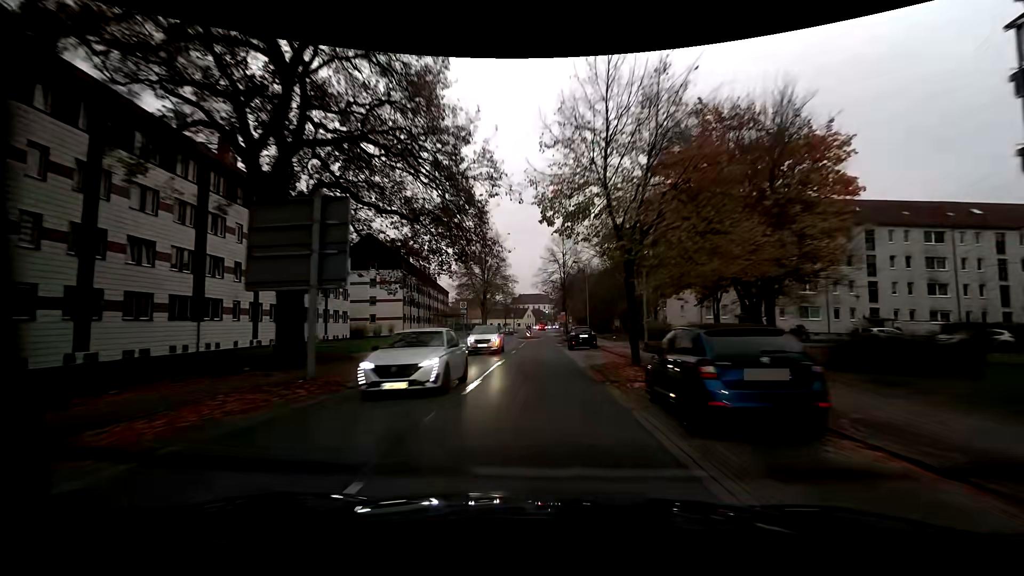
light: Day
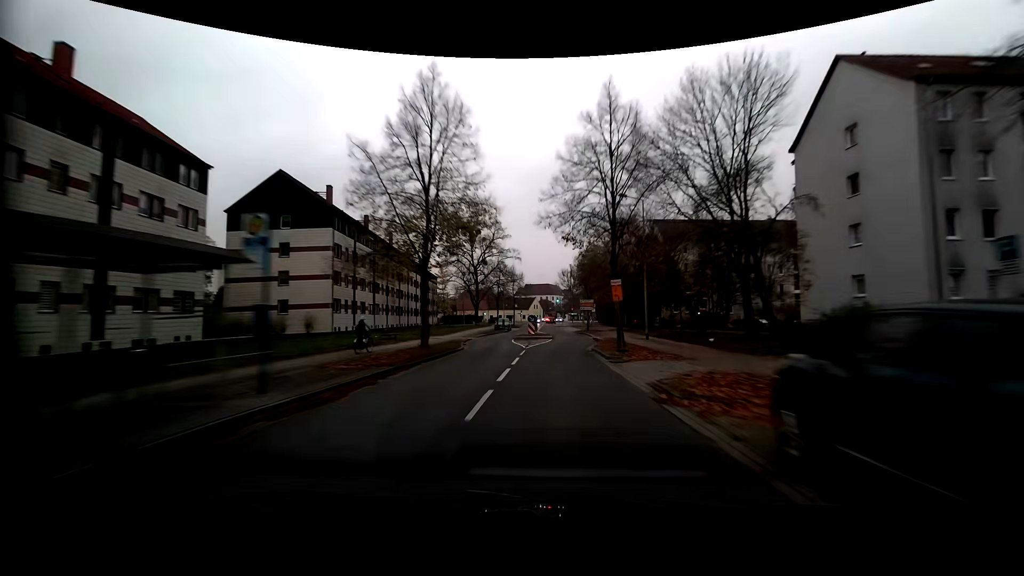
(-0.7, +31.3) m; -1°
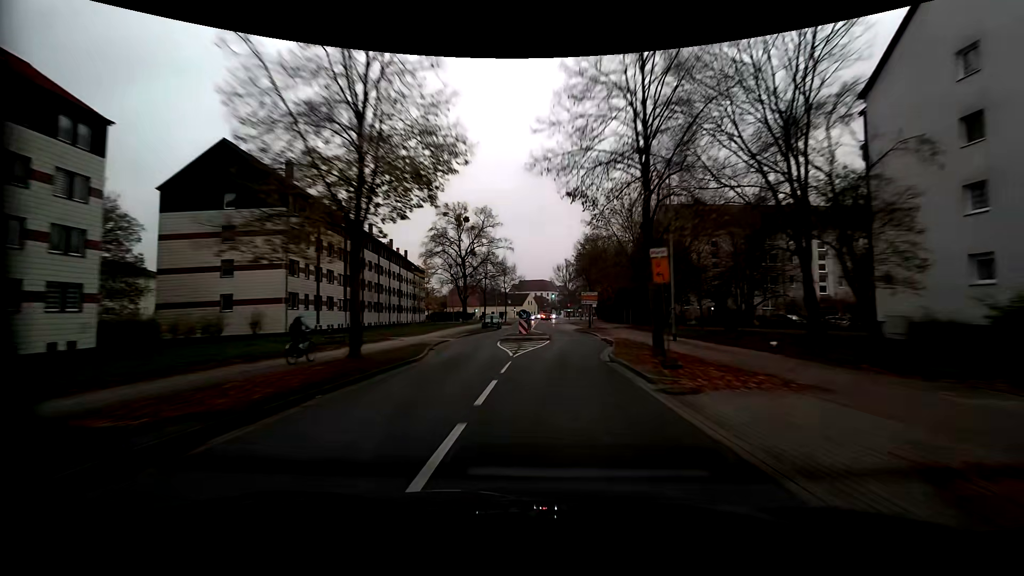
(0.0, +7.9) m; 0°
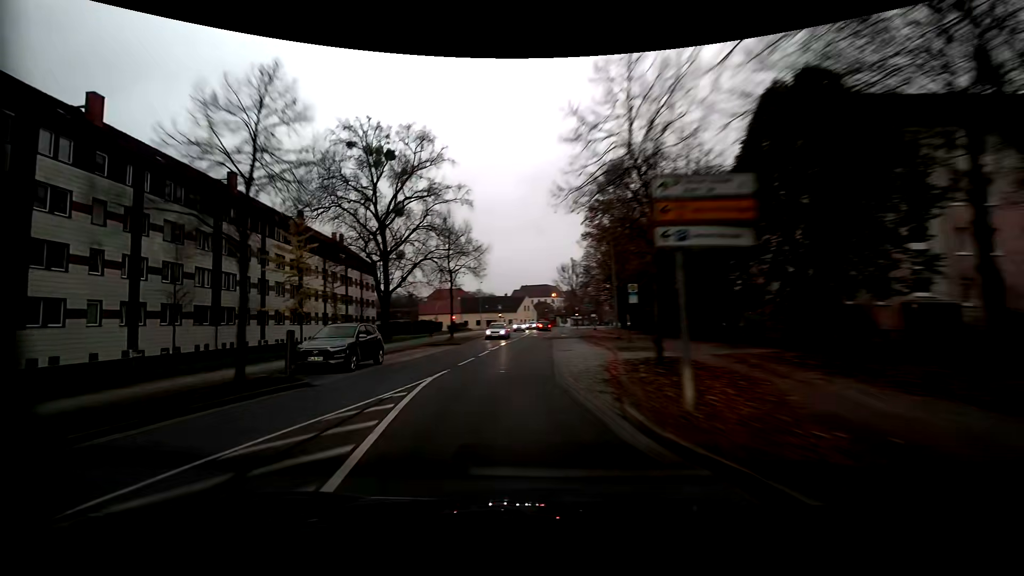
(+2.1, +36.1) m; -1°
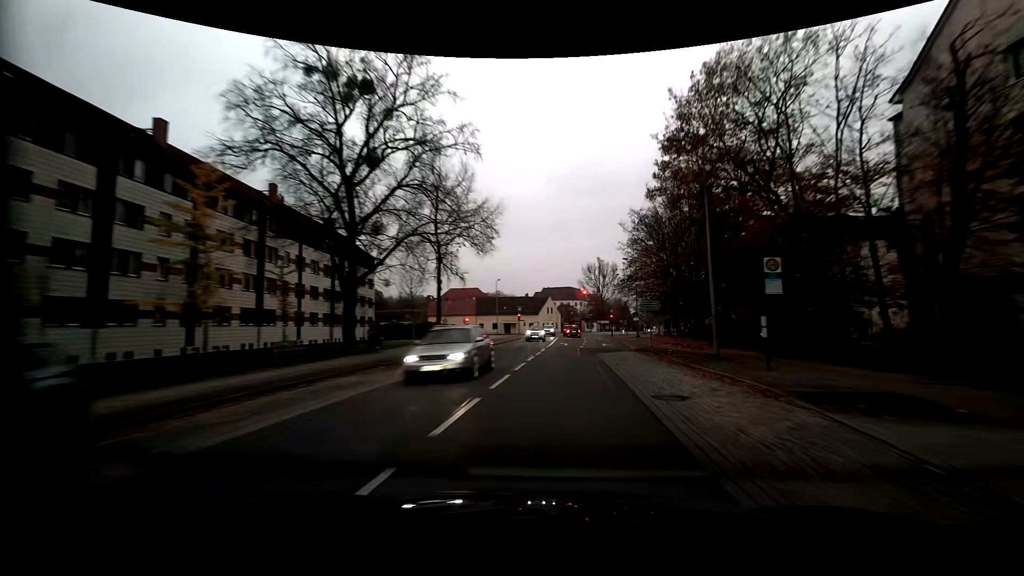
(-0.8, +14.1) m; -4°
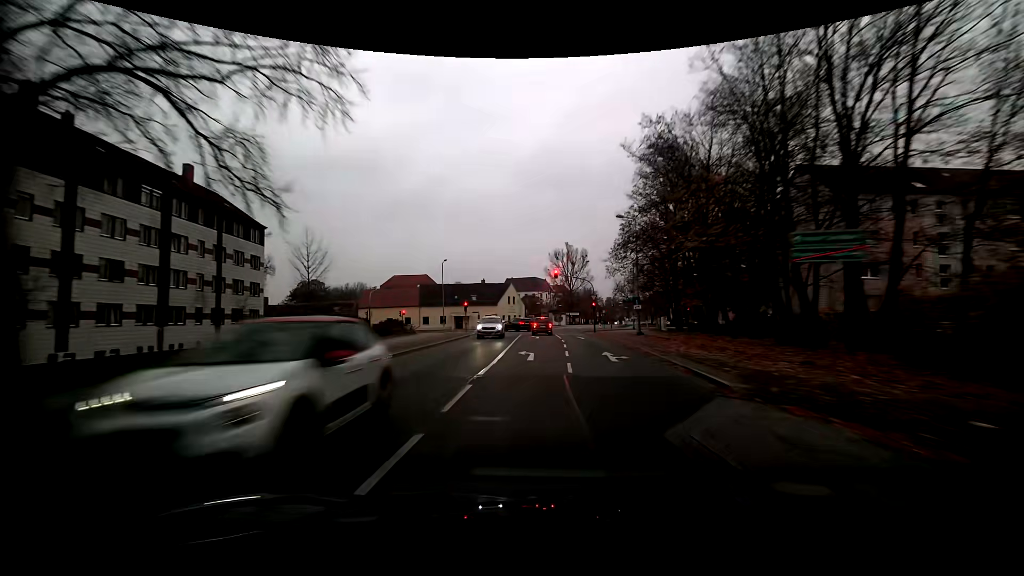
(+1.6, +20.8) m; +6°
